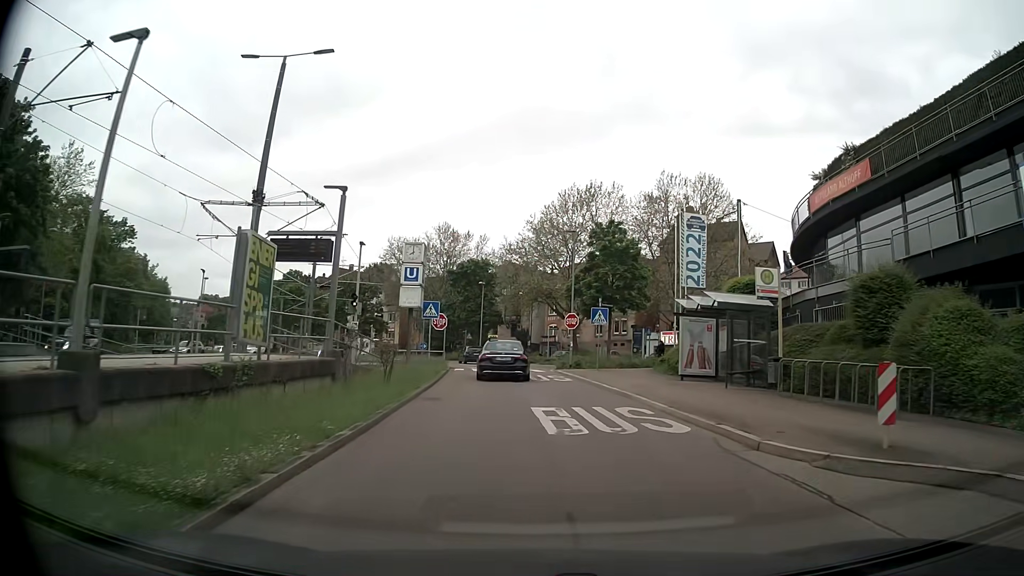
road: secondary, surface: asphalt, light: Day
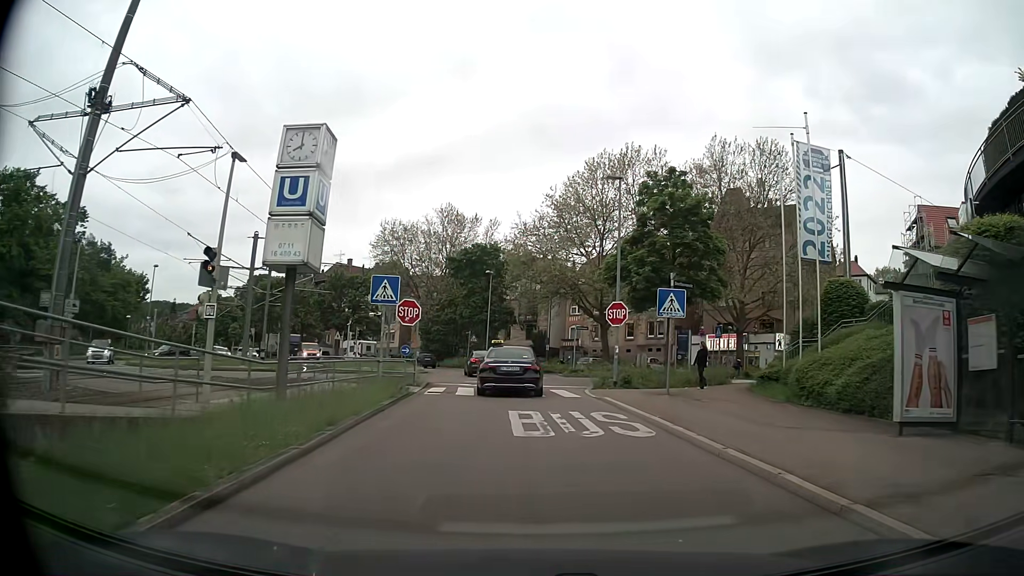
(-0.1, +13.7) m; -1°
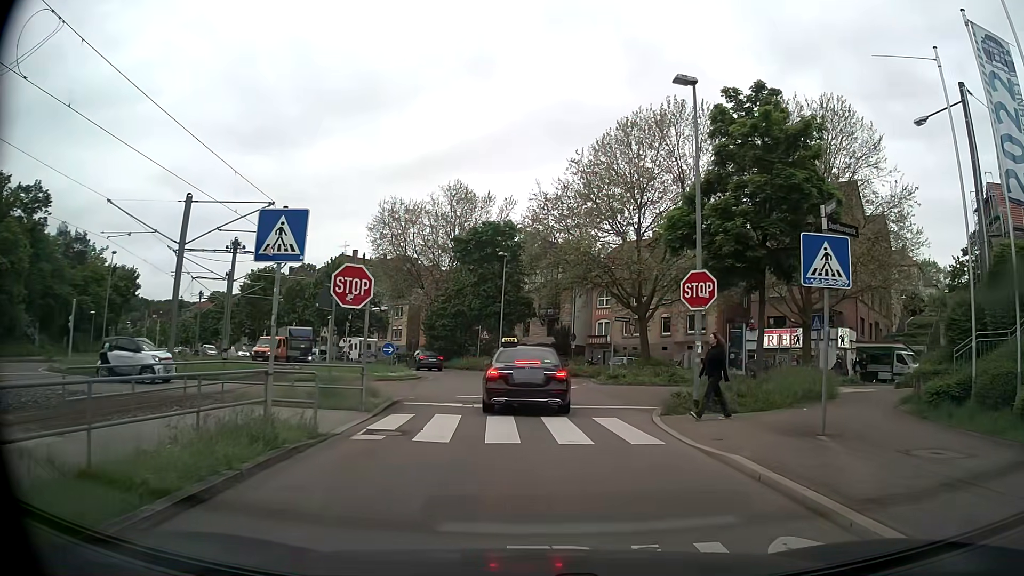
(-0.2, +9.5) m; -2°
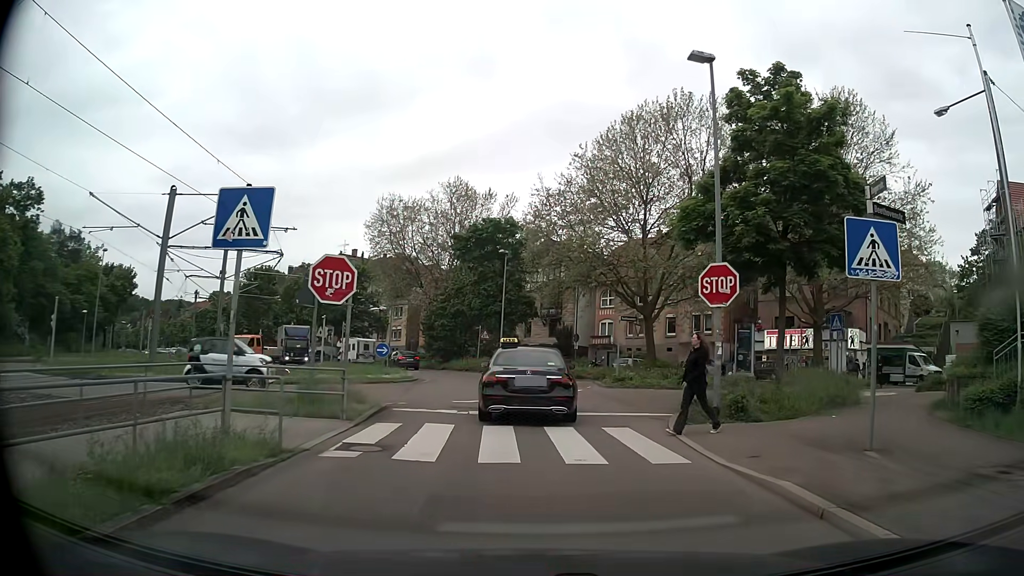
(0.0, +1.5) m; +2°
(0, +10) (-1, +20) (-2, +30) (-5, +39) (-9, +49) (-14, +57) (-20, +66) (-26, +73) (-33, +80) (-40, +87) m
